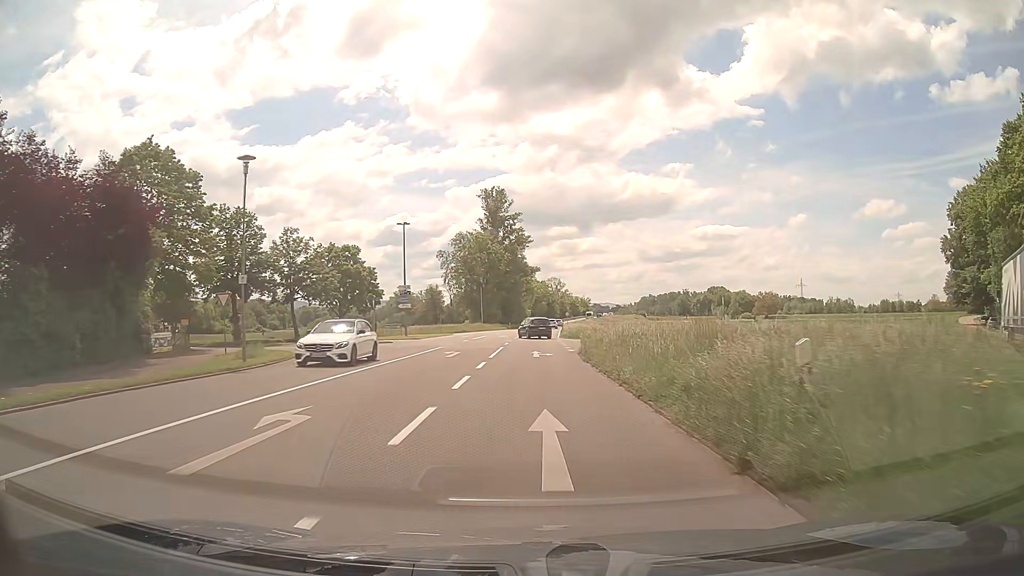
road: secondary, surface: asphalt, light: Day
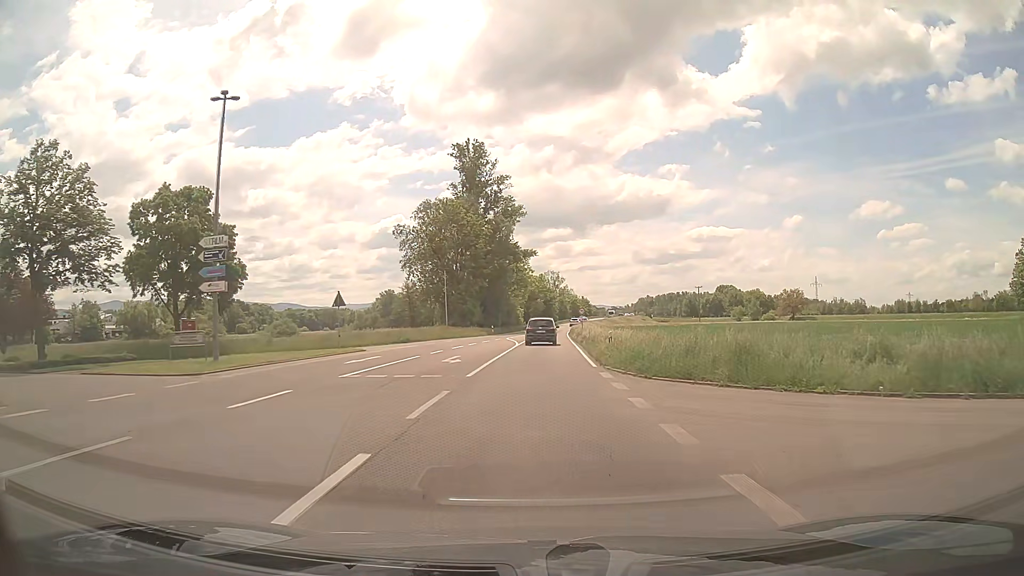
(0.0, +35.9) m; 0°
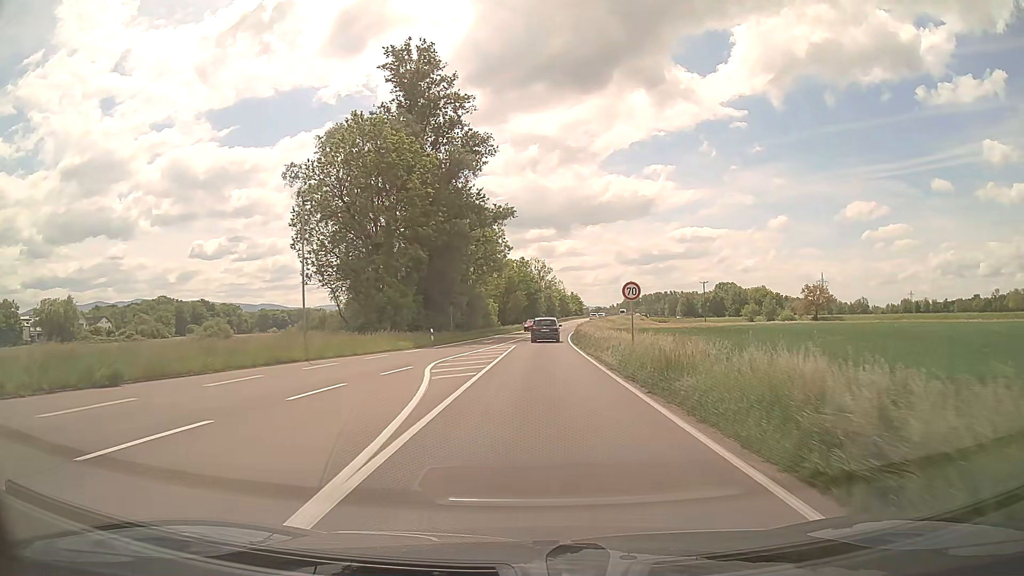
(+0.6, +36.7) m; +2°
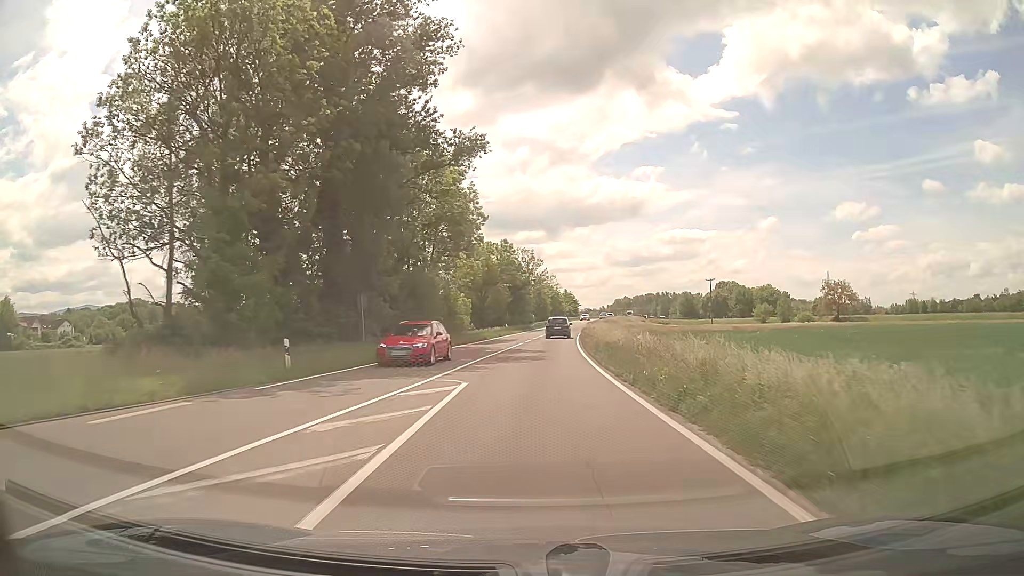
(+0.2, +24.4) m; +1°
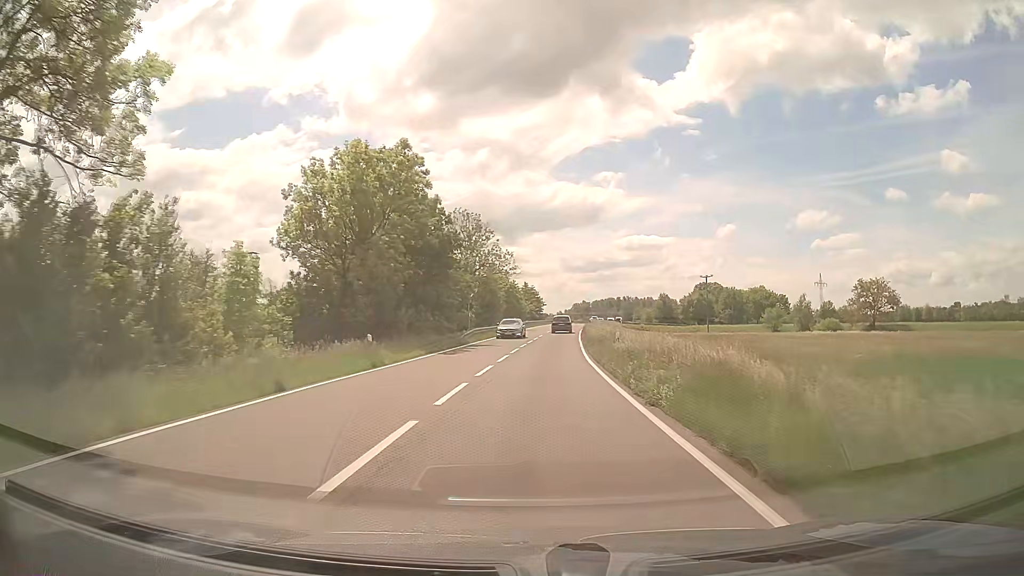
(+1.4, +45.7) m; +4°
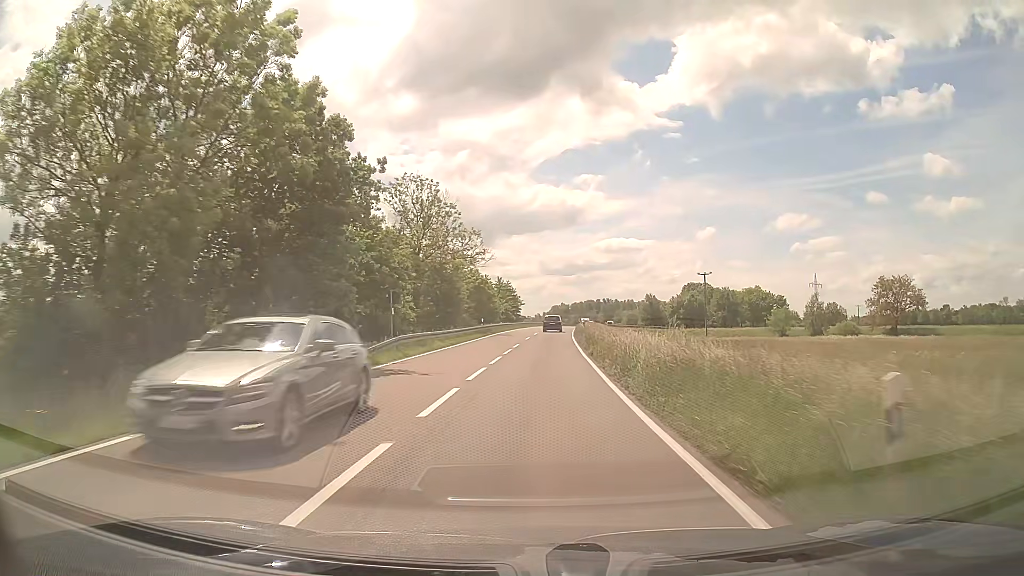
(+0.3, +19.7) m; +2°
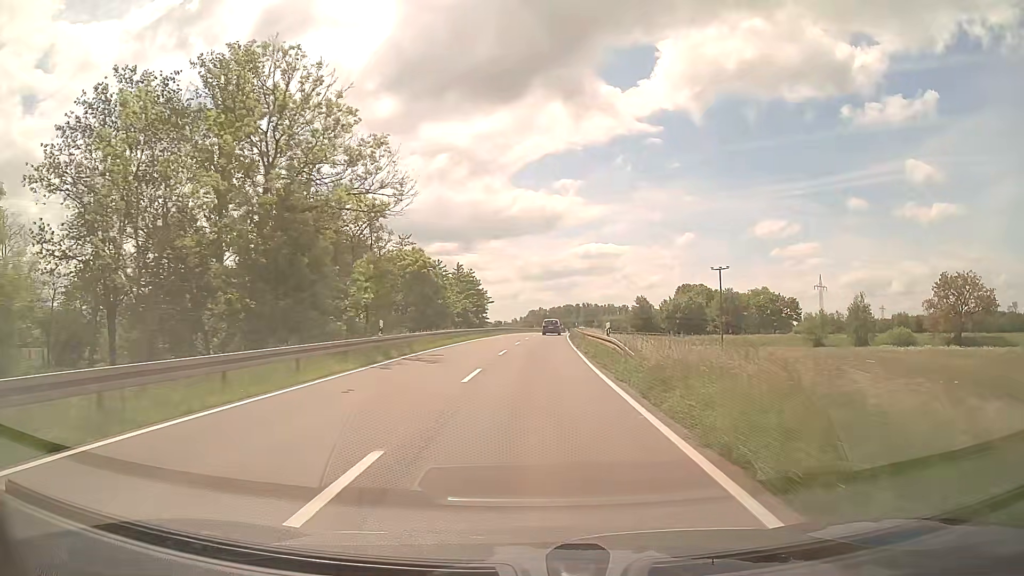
(+0.7, +30.6) m; +2°
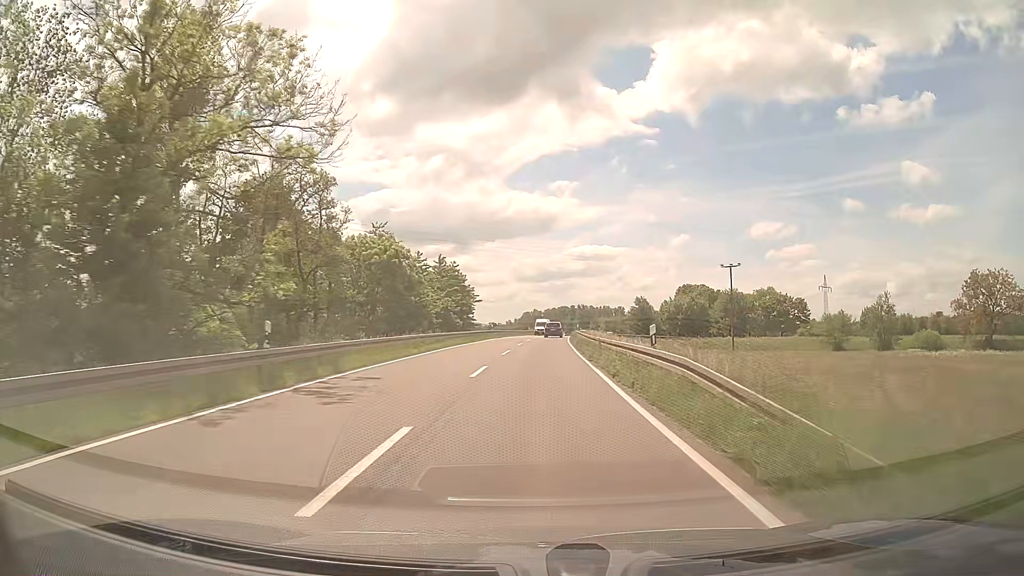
(0.0, +10.4) m; 0°
(0, +10) (0, +20) (0, +30) (+1, +40) (+1, +50) (+2, +60) (+2, +70) (+3, +80) (+4, +90) (+5, +100) m
